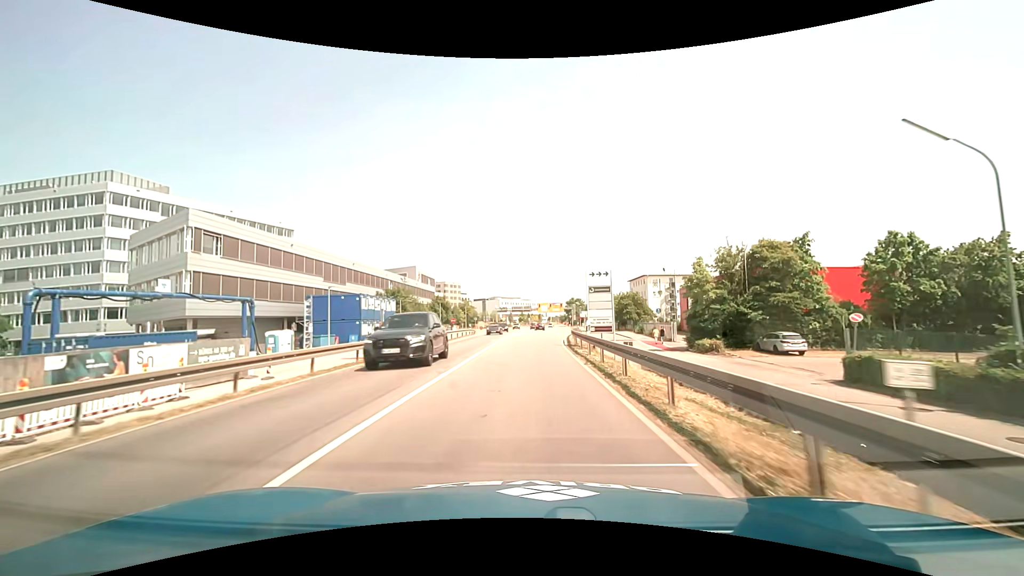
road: primary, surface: asphalt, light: Day
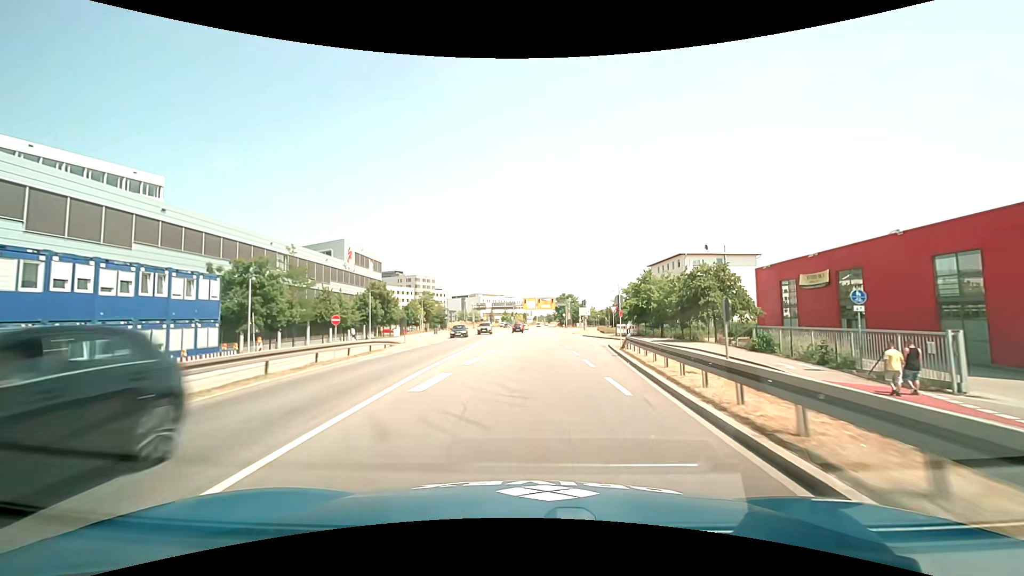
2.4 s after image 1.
(+0.3, +36.6) m; +2°
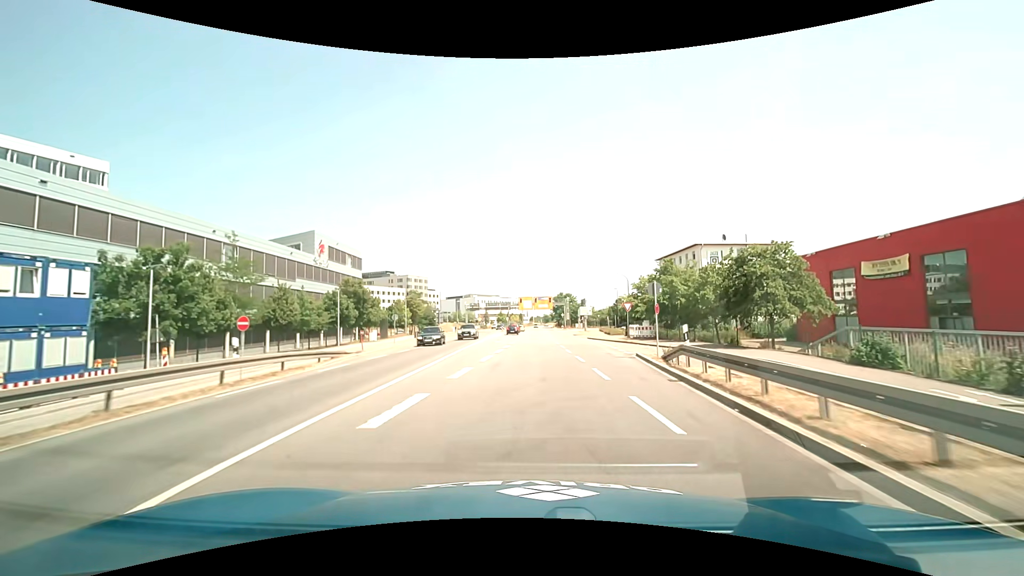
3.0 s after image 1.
(0.0, +9.2) m; +1°
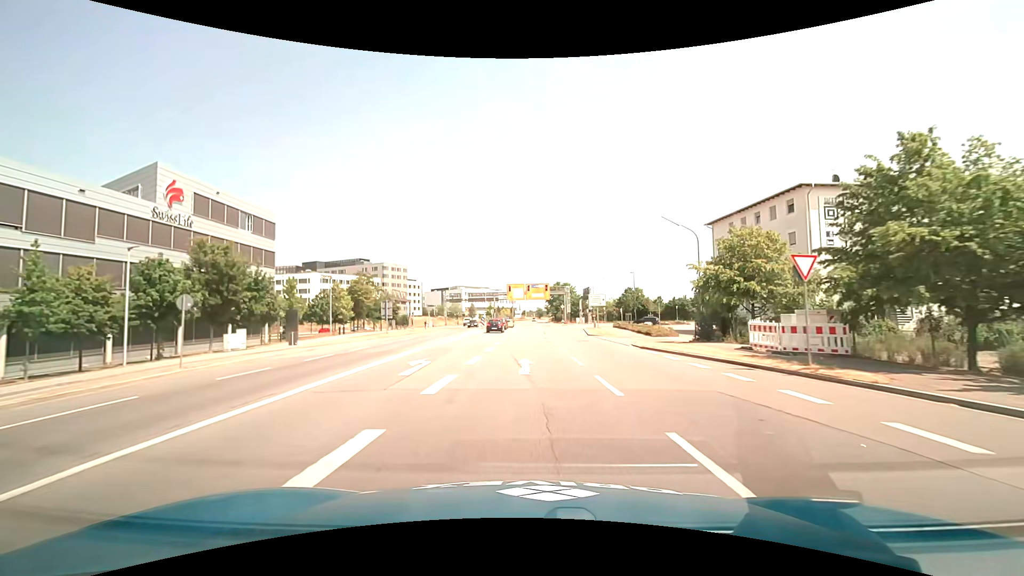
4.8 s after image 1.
(+0.2, +27.5) m; +1°
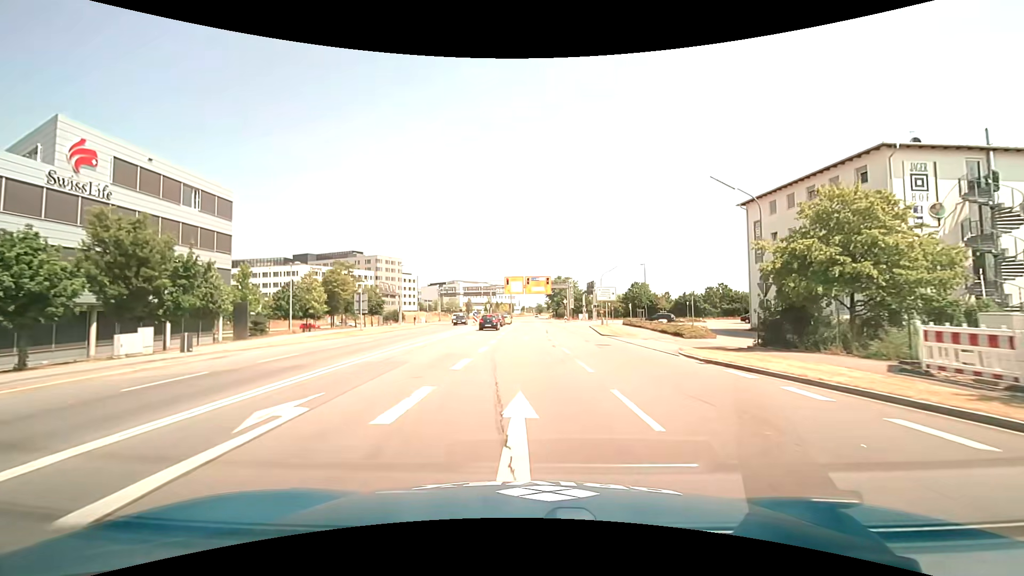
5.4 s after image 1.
(0.0, +8.6) m; 0°
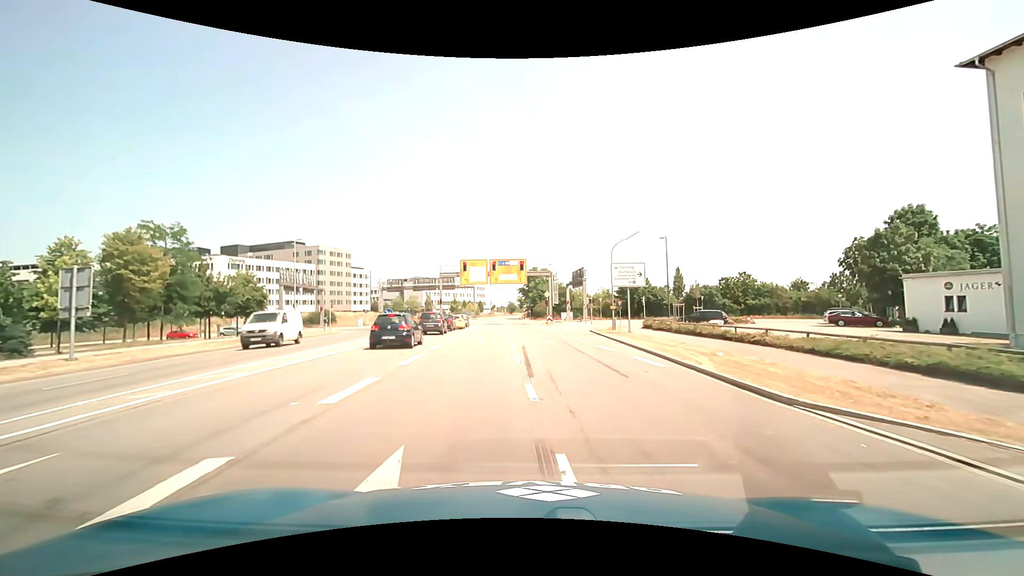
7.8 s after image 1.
(+0.6, +27.8) m; +3°
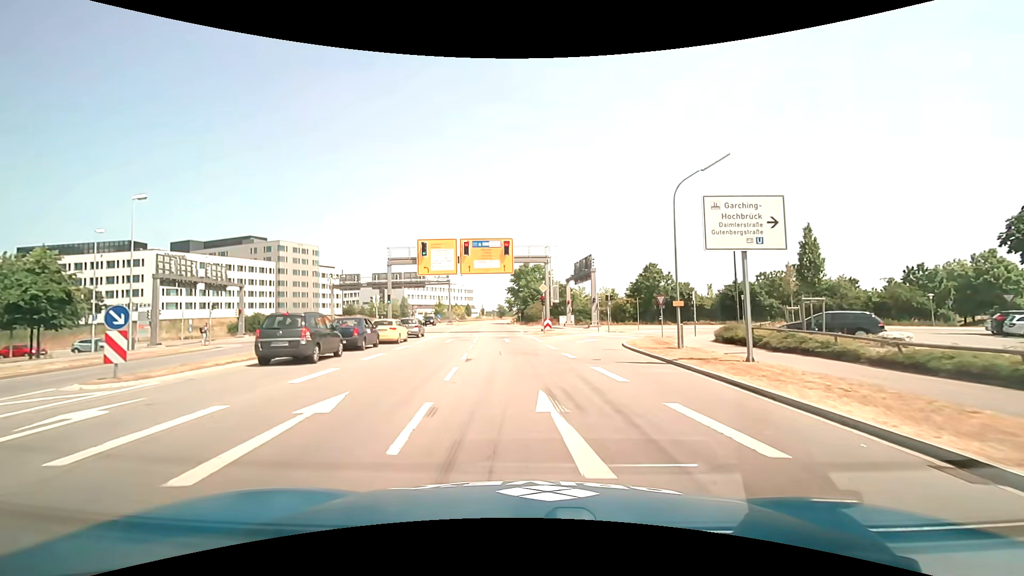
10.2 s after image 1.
(+0.3, +20.5) m; +1°
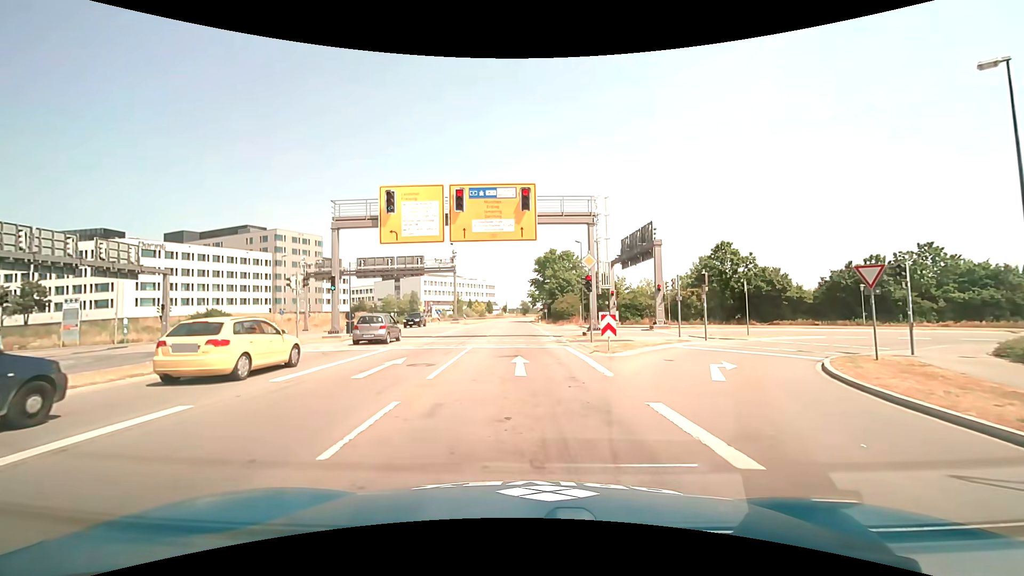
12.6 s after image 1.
(-0.5, +18.2) m; -3°
